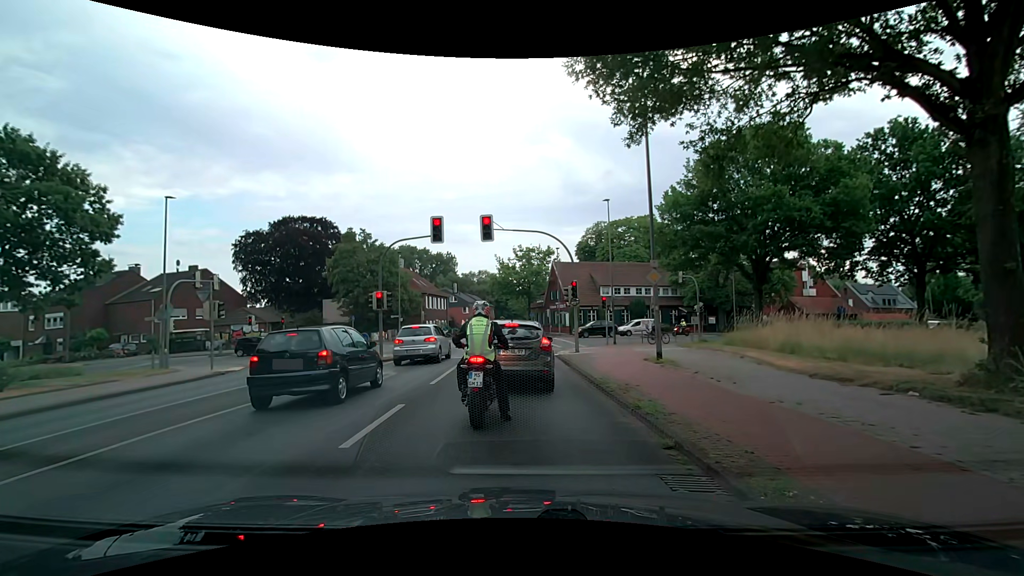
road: secondary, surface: asphalt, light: Day
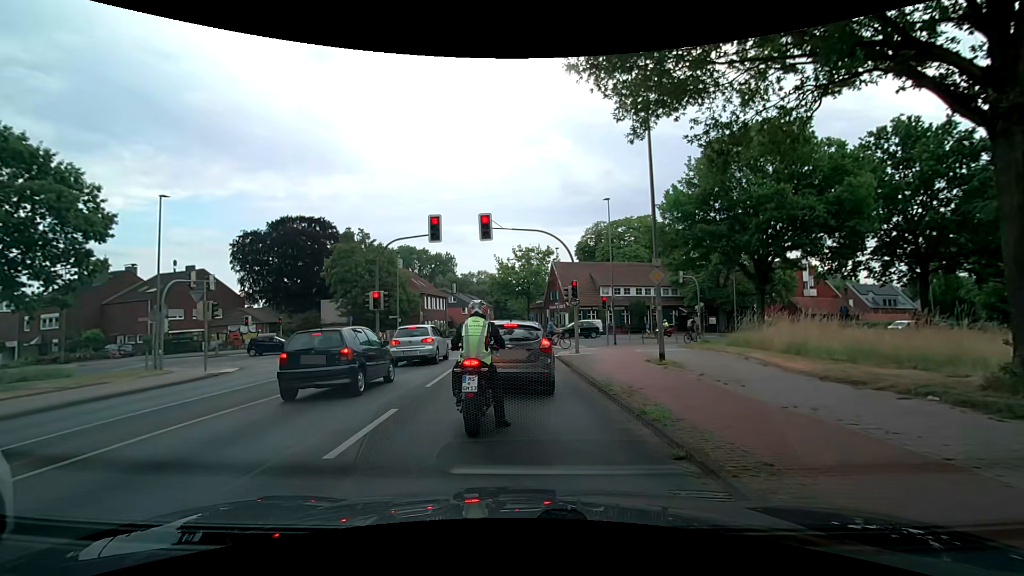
(0.0, +0.4) m; 0°
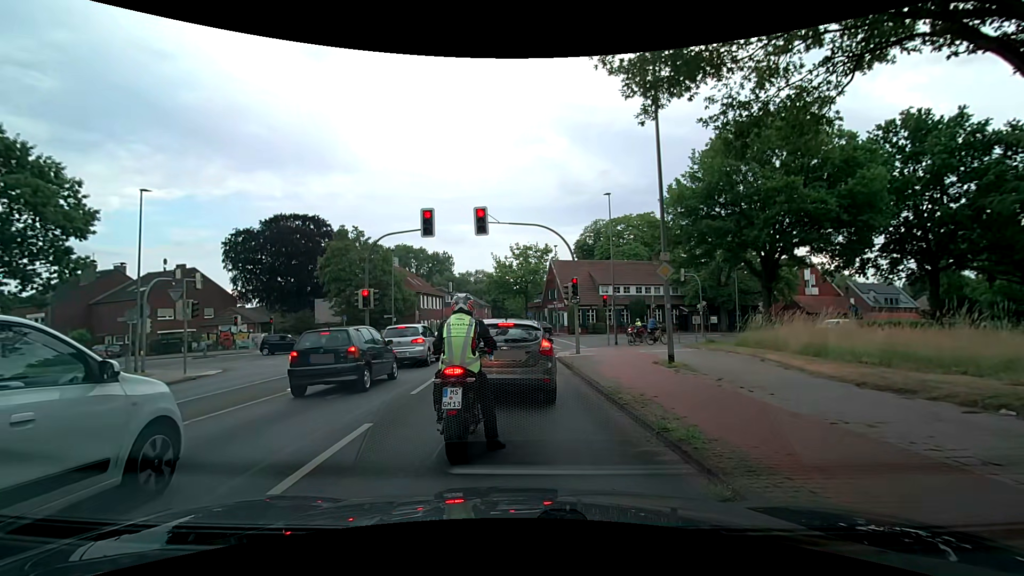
(0.0, +1.2) m; 0°
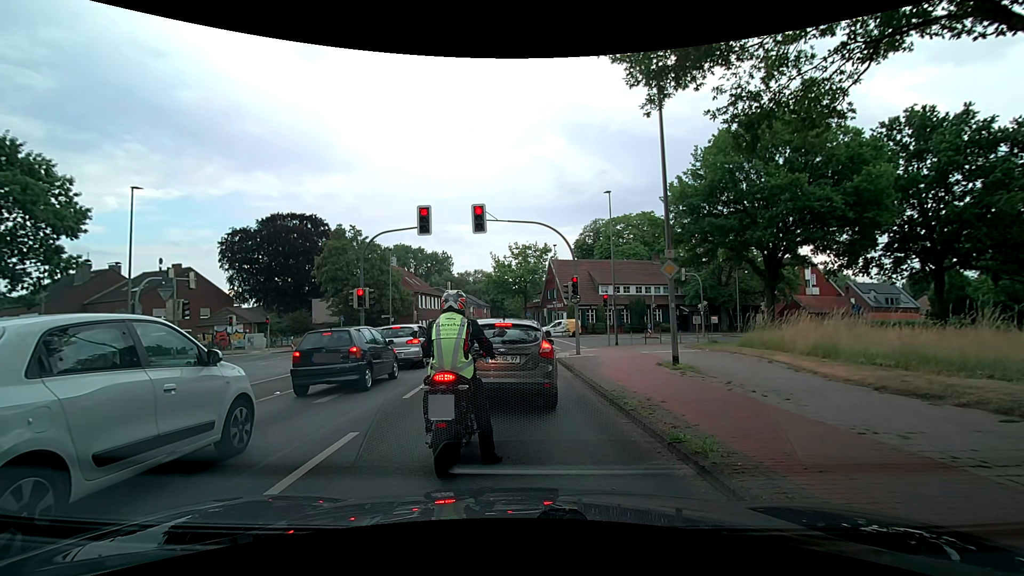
(0.0, +0.6) m; 0°
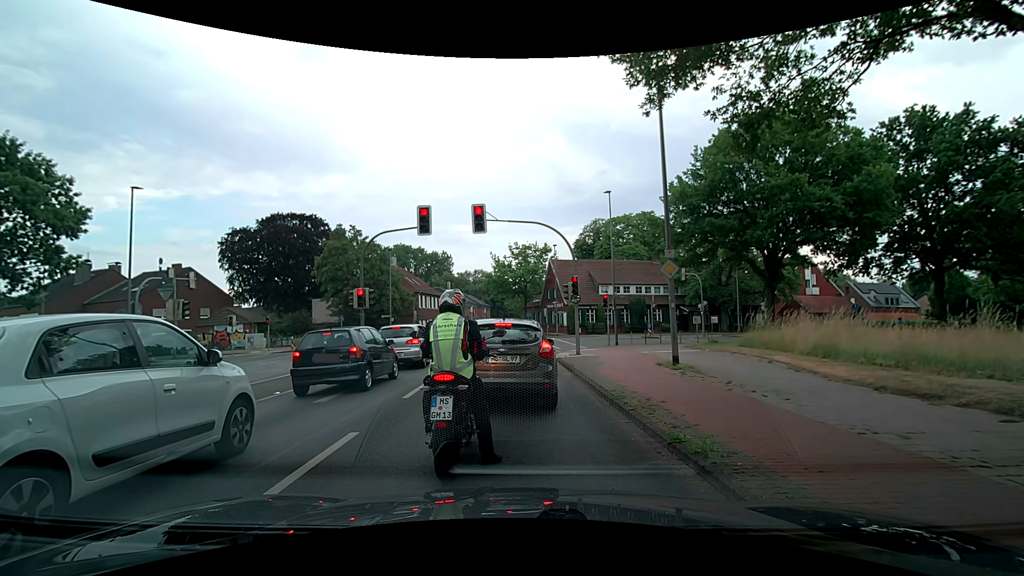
(0.0, 0.0) m; 0°
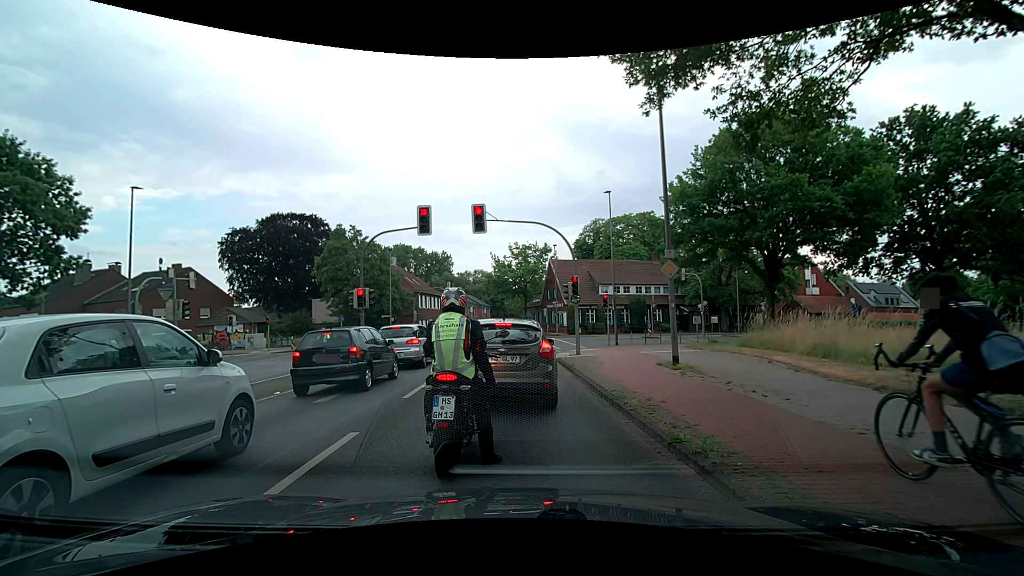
(0.0, 0.0) m; 0°
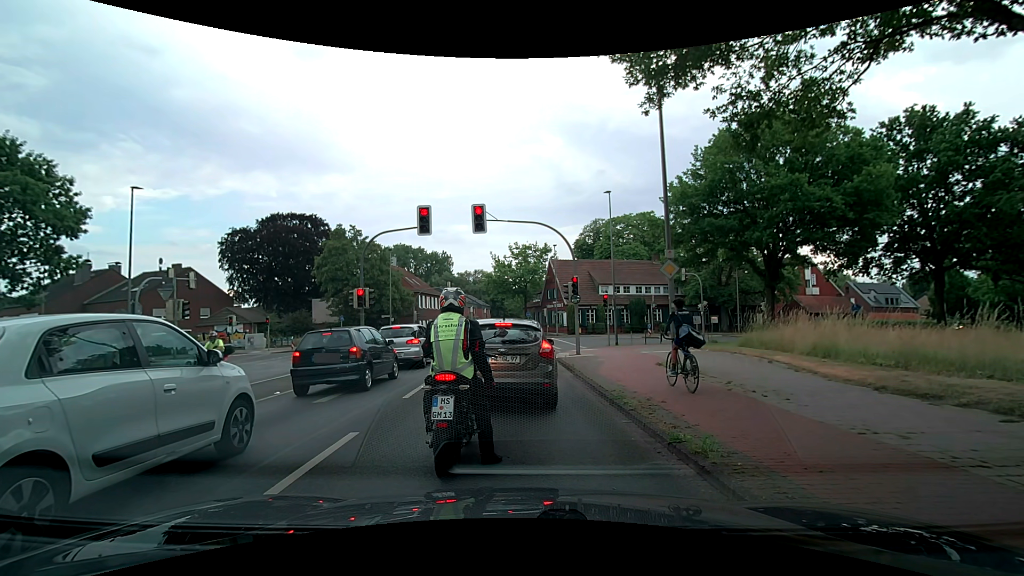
(0.0, 0.0) m; 0°
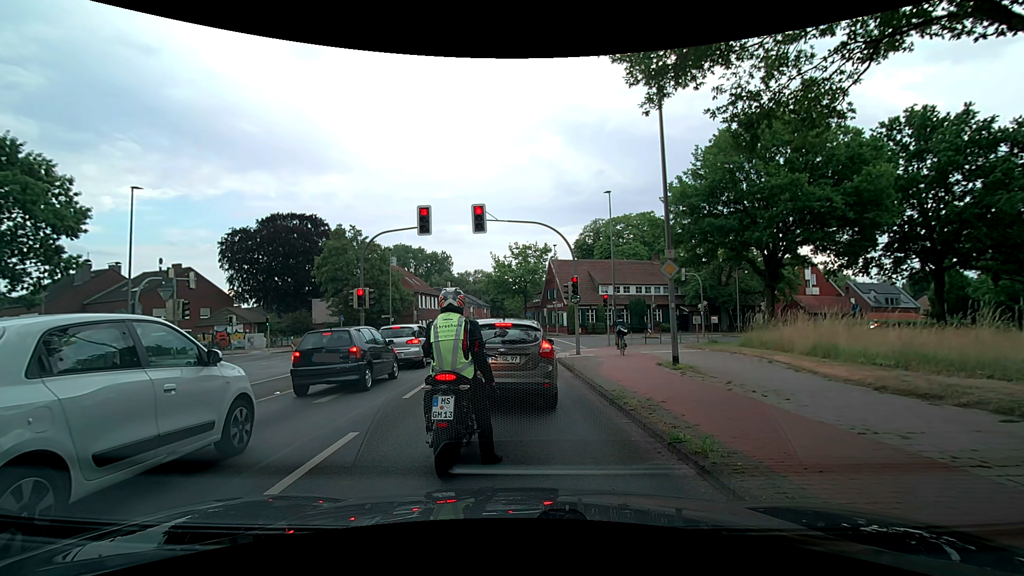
(0.0, 0.0) m; 0°
